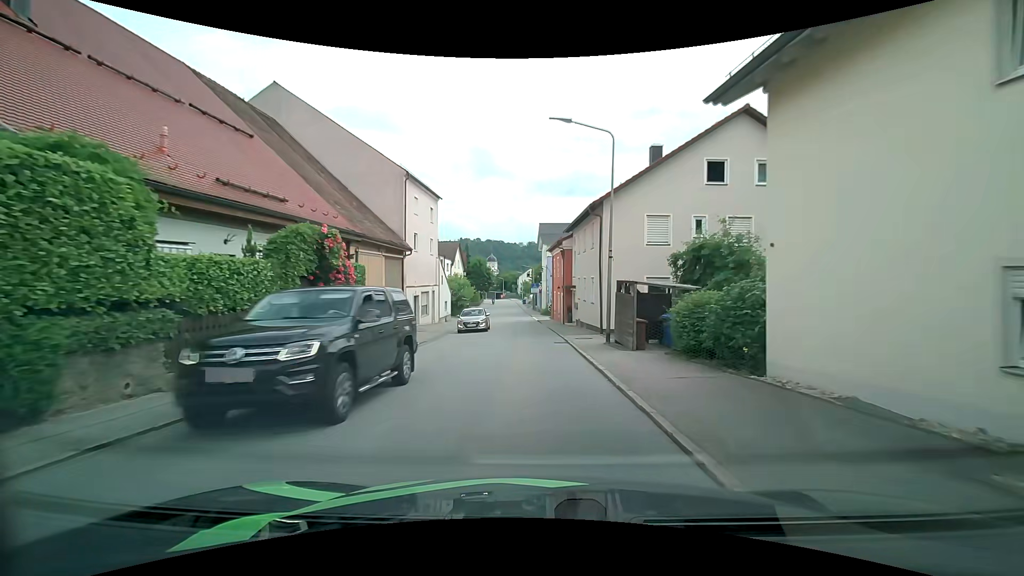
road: tertiary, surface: asphalt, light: Day
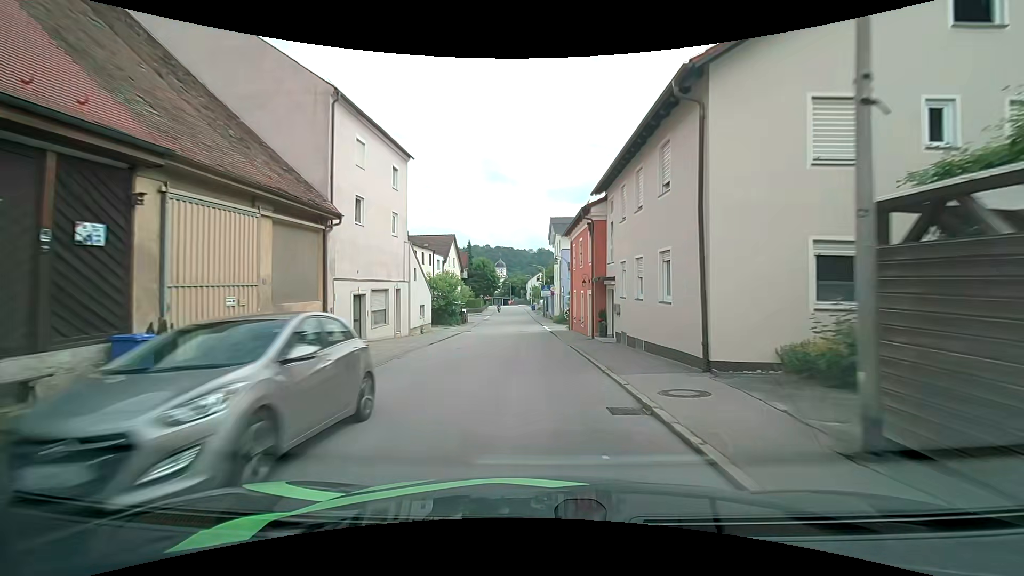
(-0.3, +13.3) m; -2°
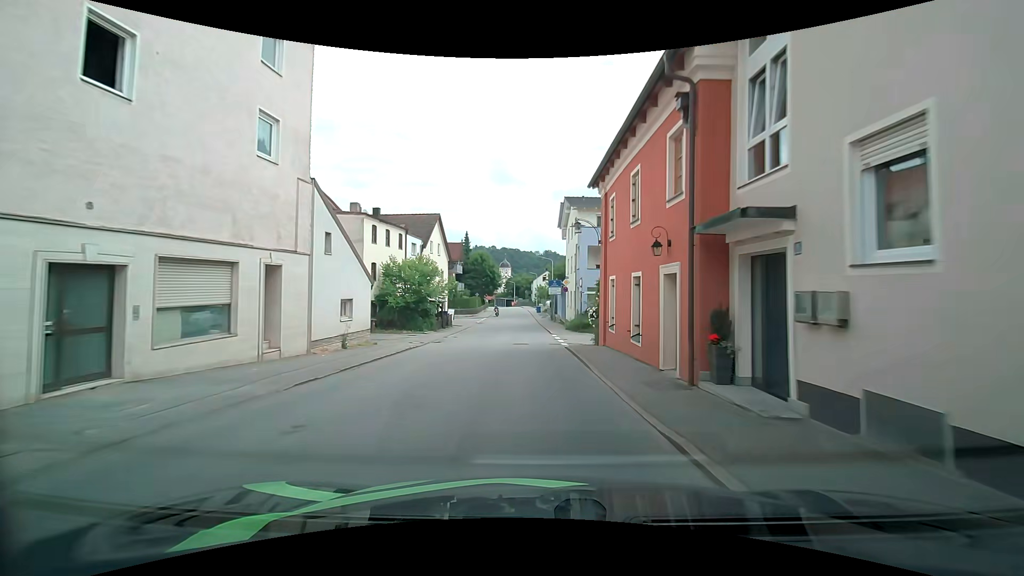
(-0.1, +14.0) m; -1°
(0, +10) (0, +20) (-1, +30) (-1, +40) (-1, +50) (-2, +60) (-2, +70) (-3, +80) (-3, +90) (-4, +100) m
